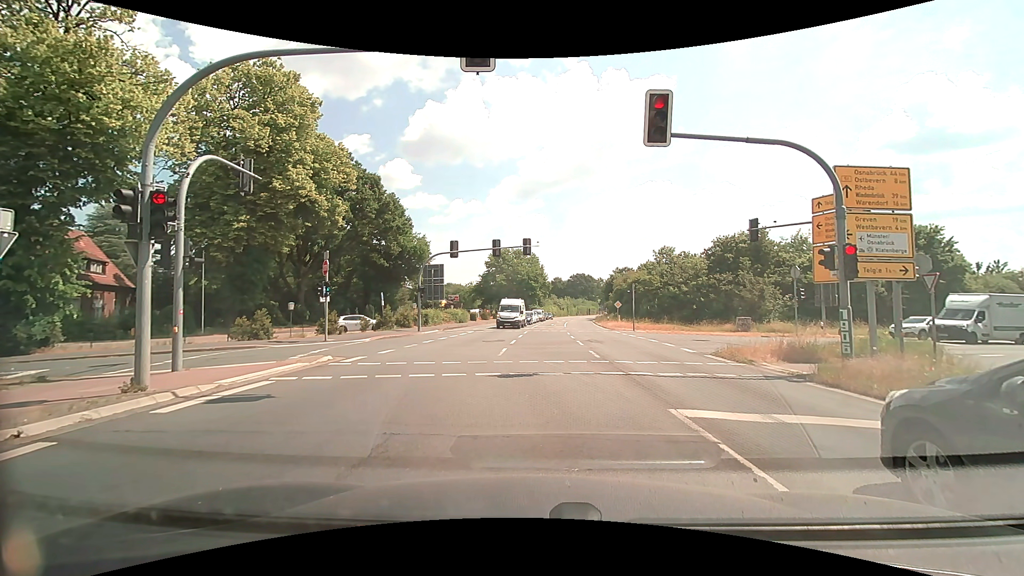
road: primary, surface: asphalt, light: Day
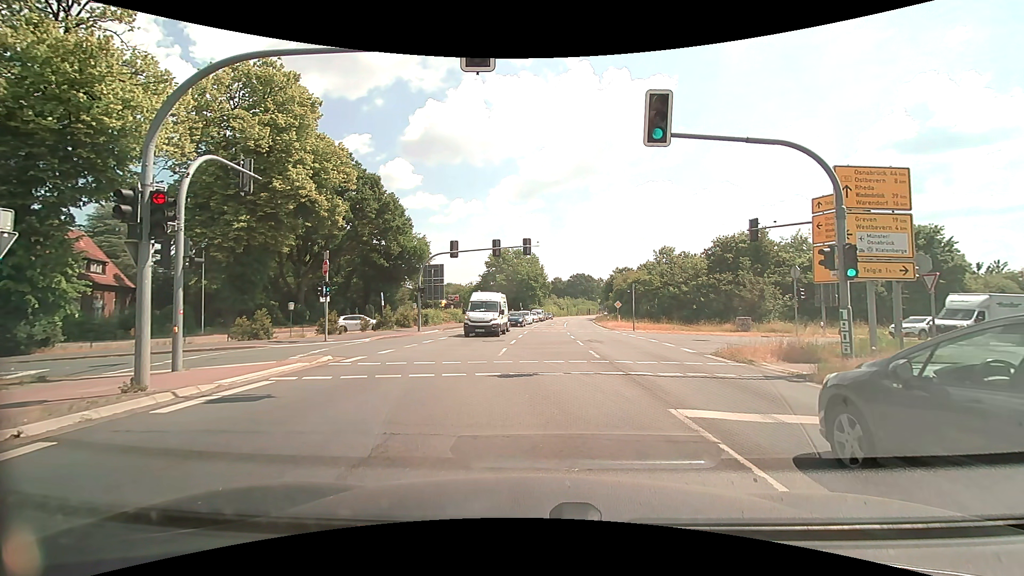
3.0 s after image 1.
(0.0, 0.0) m; 0°
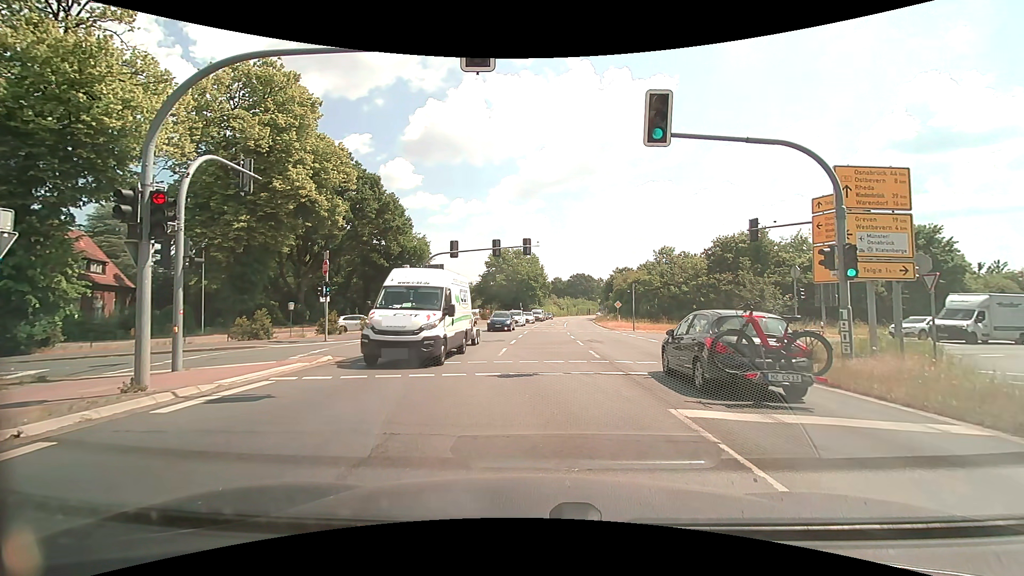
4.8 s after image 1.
(0.0, 0.0) m; 0°
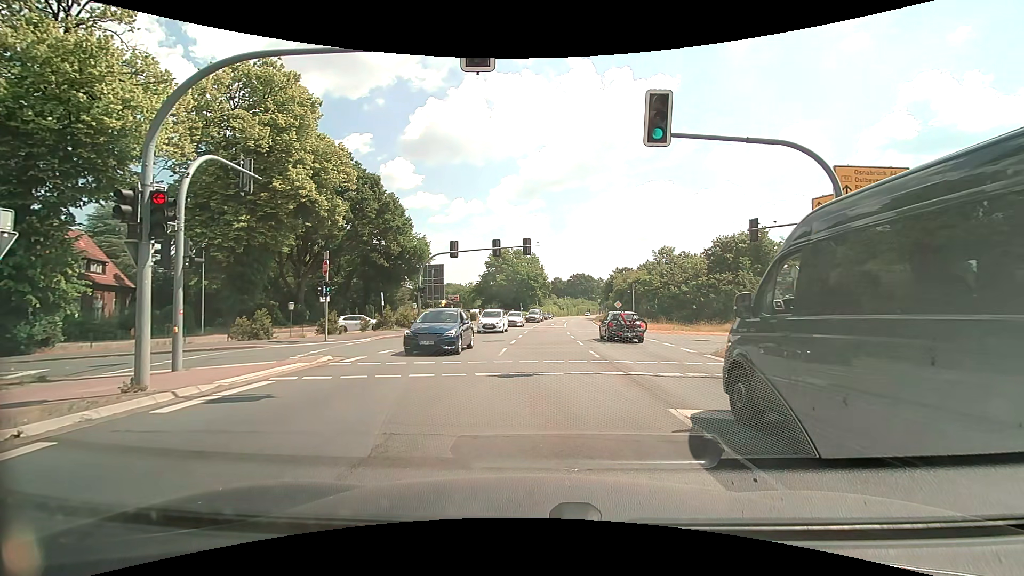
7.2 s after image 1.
(0.0, 0.0) m; 0°
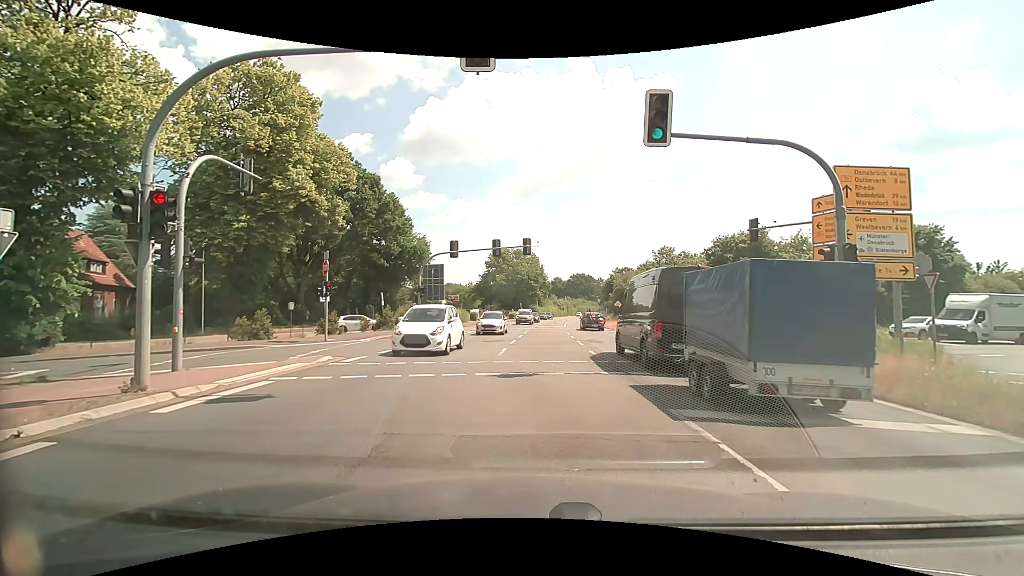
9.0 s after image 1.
(0.0, 0.0) m; 0°
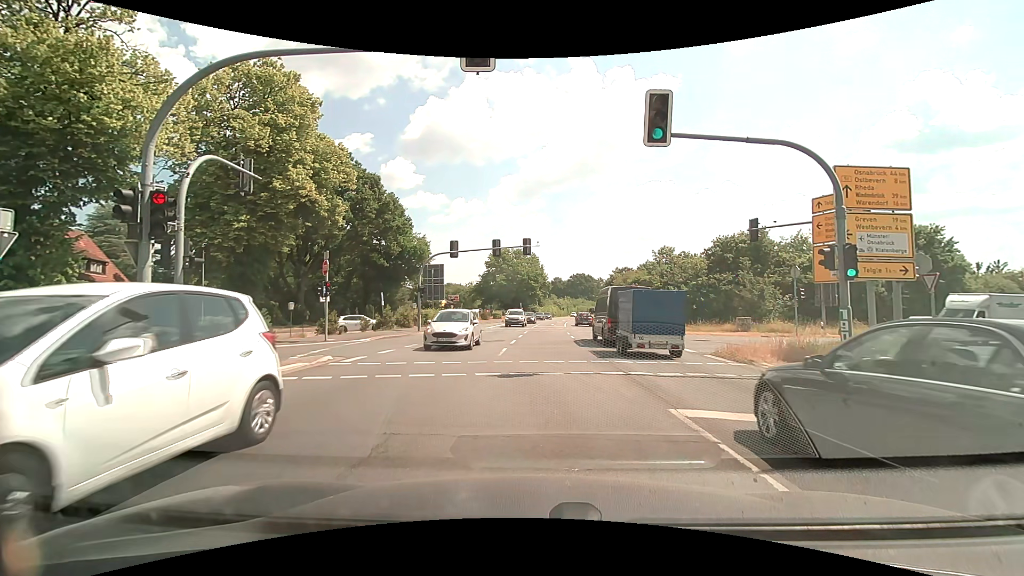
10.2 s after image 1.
(0.0, 0.0) m; 0°
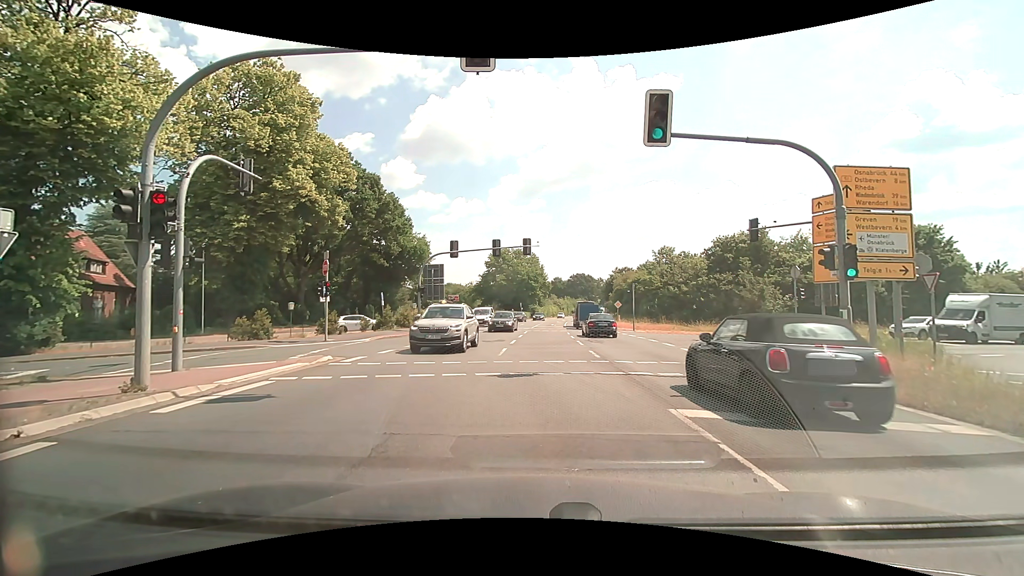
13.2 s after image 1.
(0.0, 0.0) m; 0°
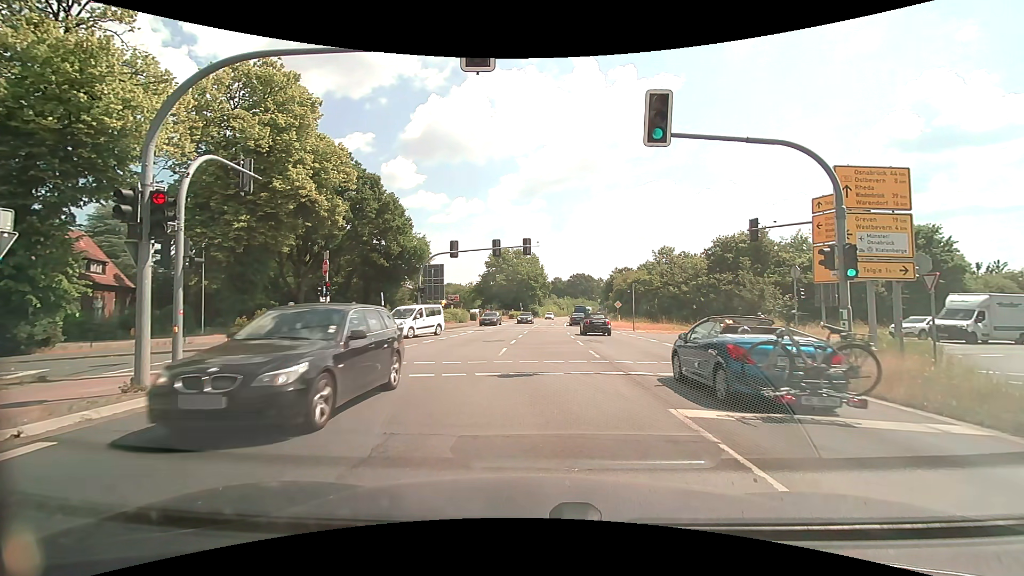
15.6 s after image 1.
(0.0, 0.0) m; 0°
(0, +10) (-4, +19) (-13, +23) (-22, +21) (-32, +18) (-42, +15) (-51, +12) (-60, +9) (-70, +6) (-79, +2) m
